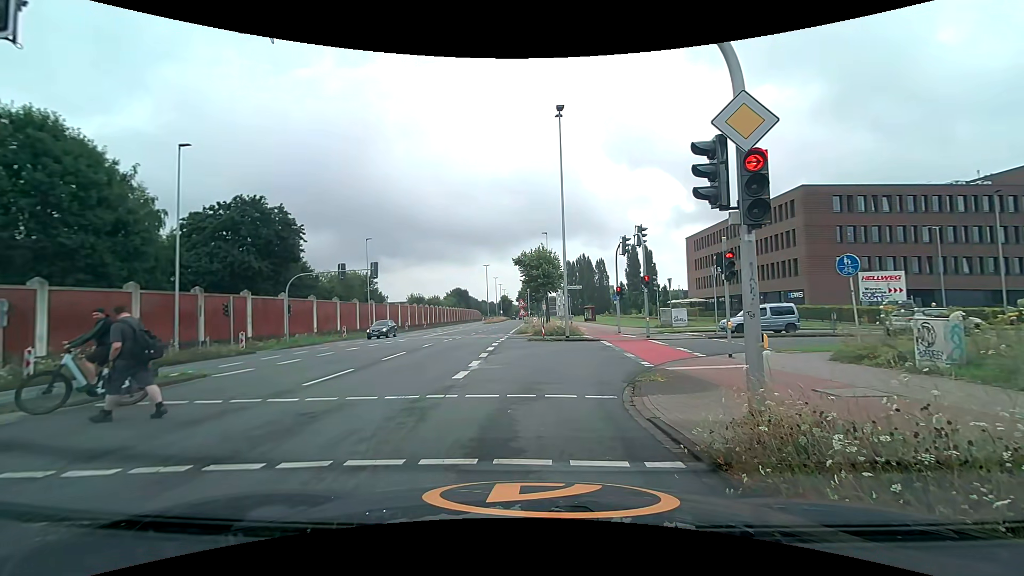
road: secondary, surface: asphalt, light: Day
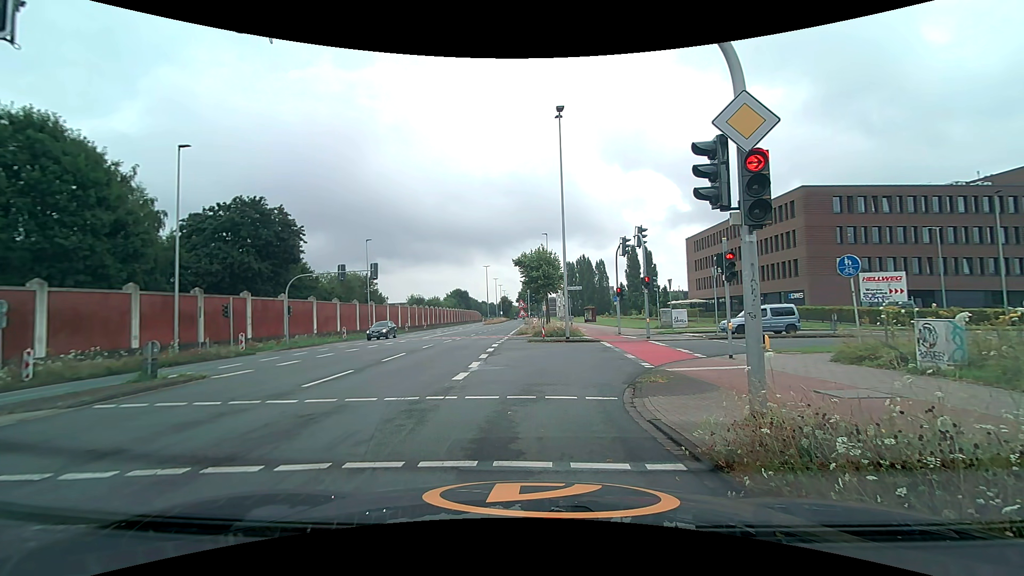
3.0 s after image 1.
(0.0, +0.1) m; 0°
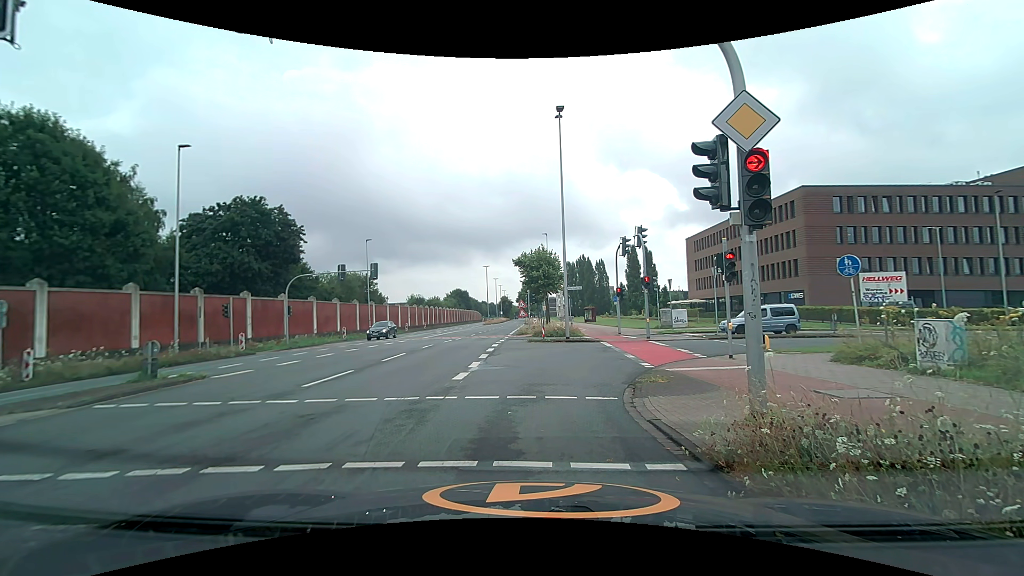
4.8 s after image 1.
(0.0, 0.0) m; 0°
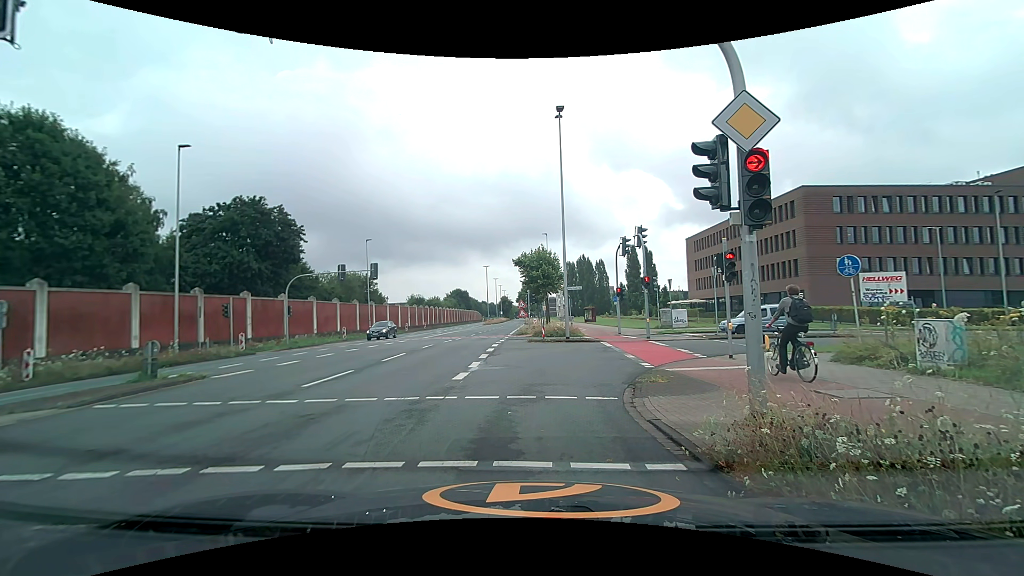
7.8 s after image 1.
(0.0, 0.0) m; 0°
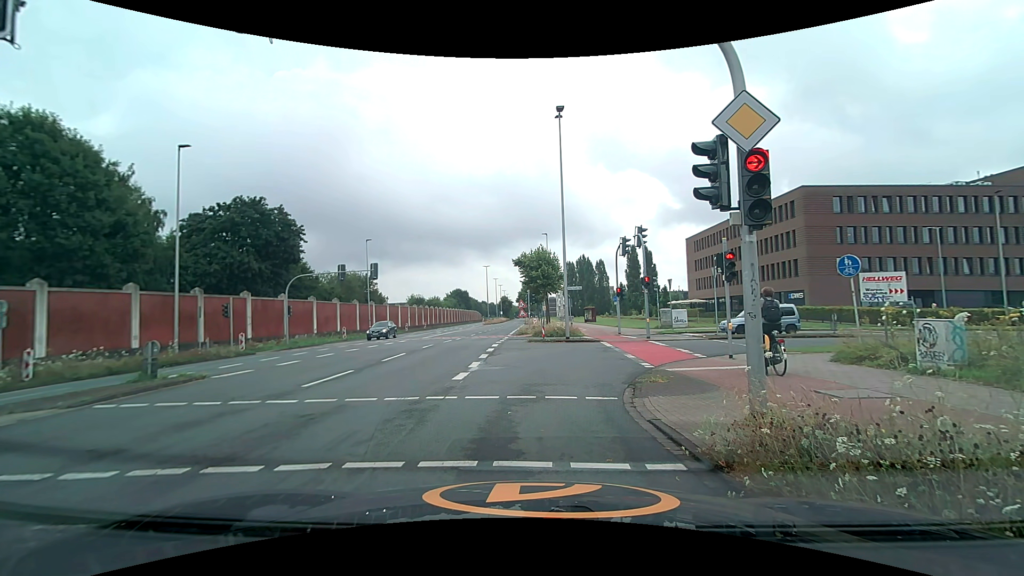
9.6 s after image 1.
(0.0, 0.0) m; 0°
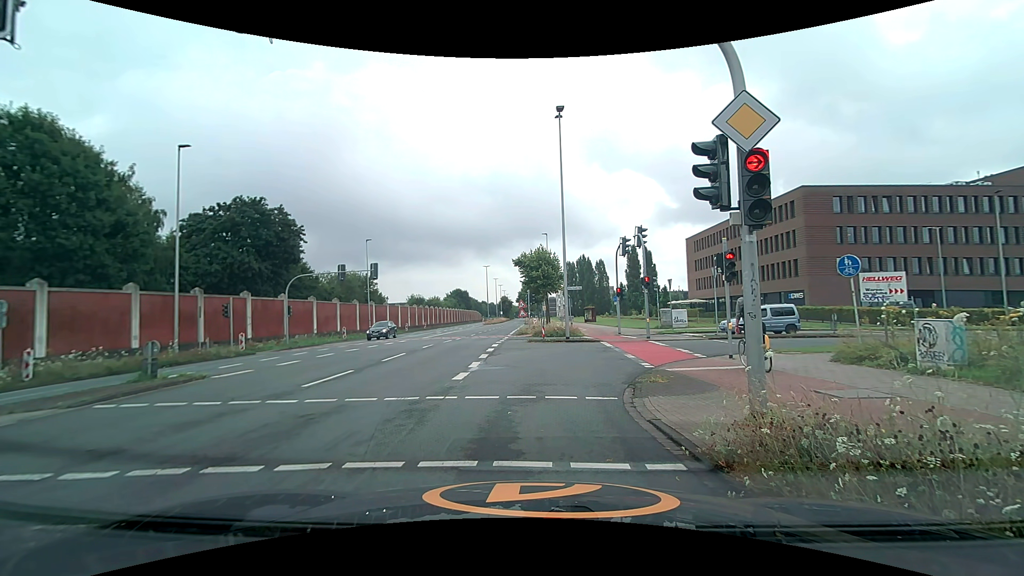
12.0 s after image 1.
(0.0, 0.0) m; 0°
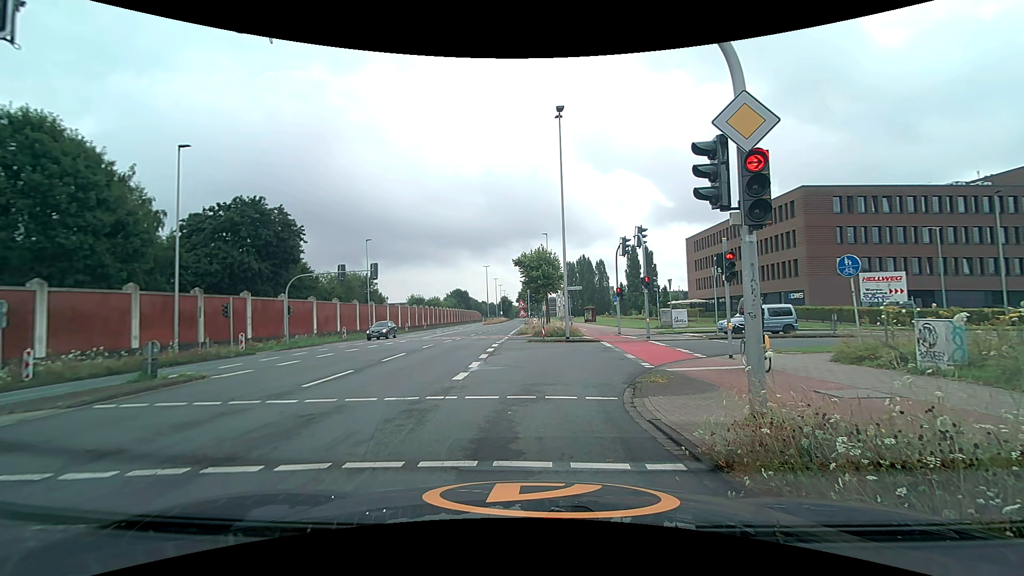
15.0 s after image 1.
(0.0, 0.0) m; 0°
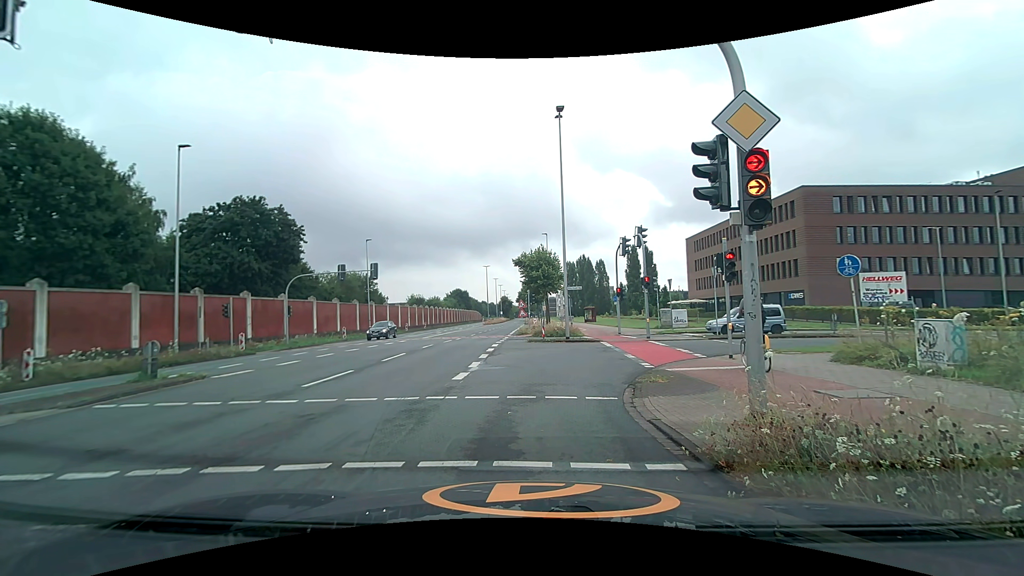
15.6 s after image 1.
(0.0, 0.0) m; 0°
